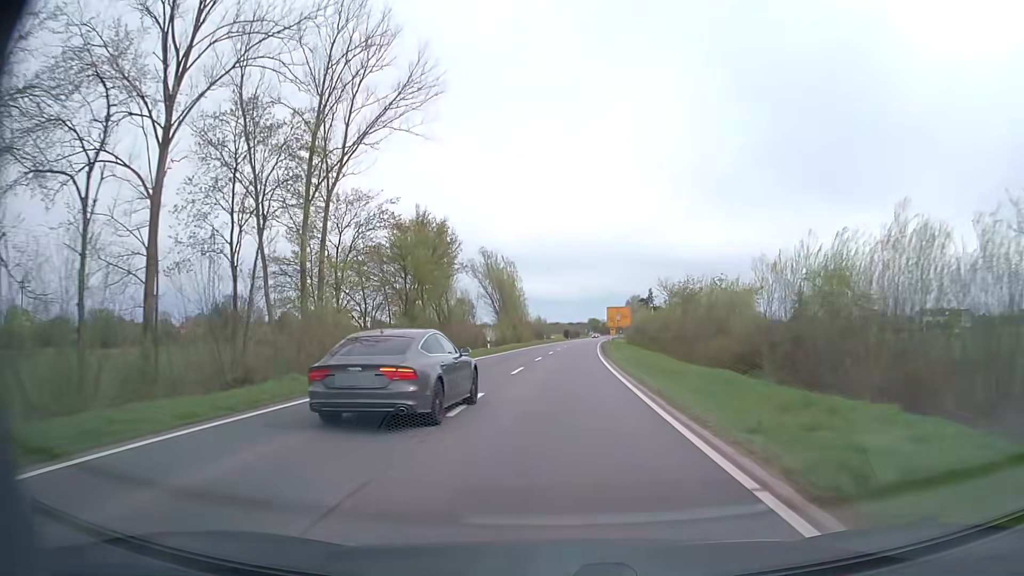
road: secondary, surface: asphalt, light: Day
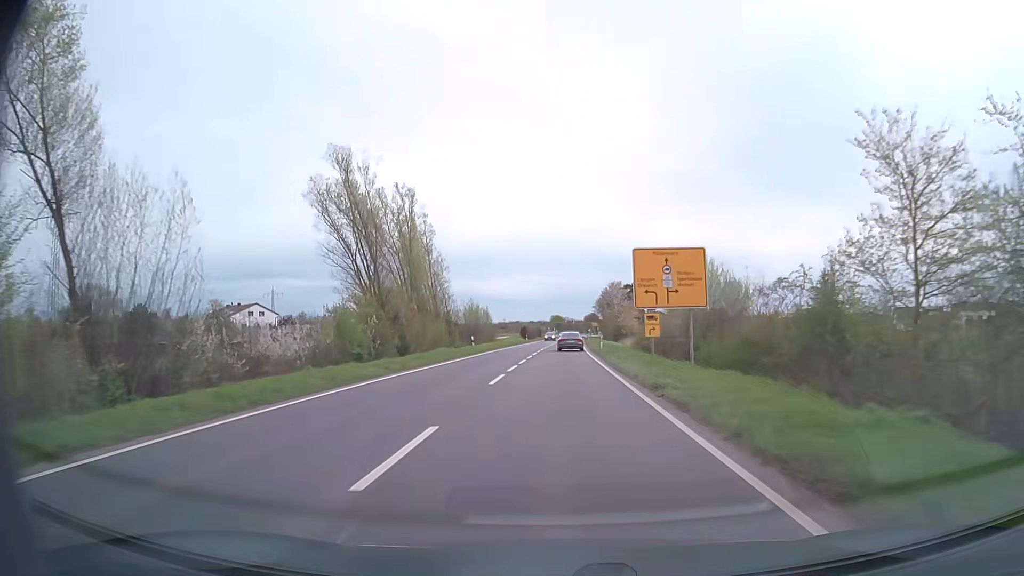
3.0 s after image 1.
(+1.7, +53.5) m; +4°
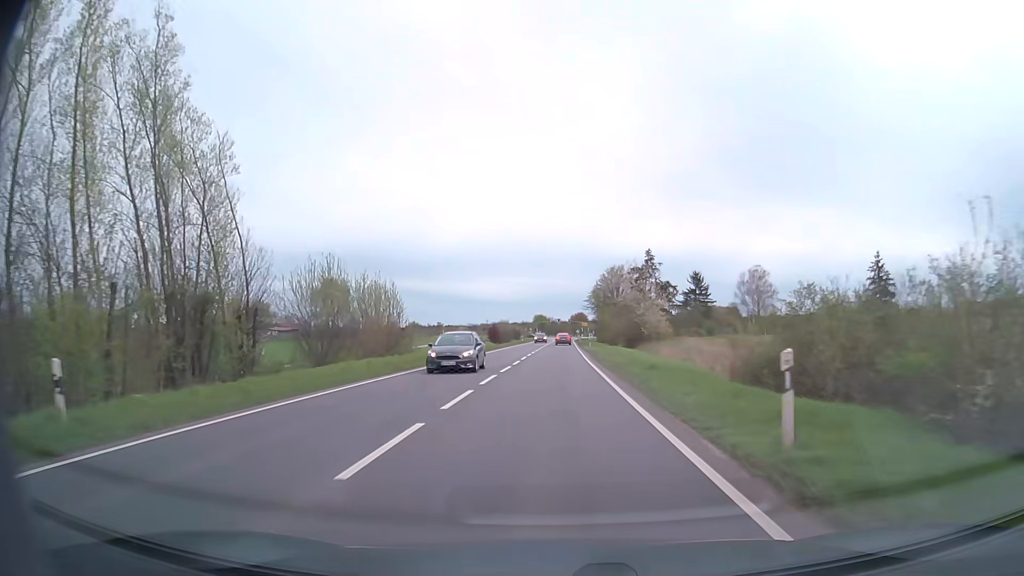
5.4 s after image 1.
(+0.5, +41.4) m; +1°
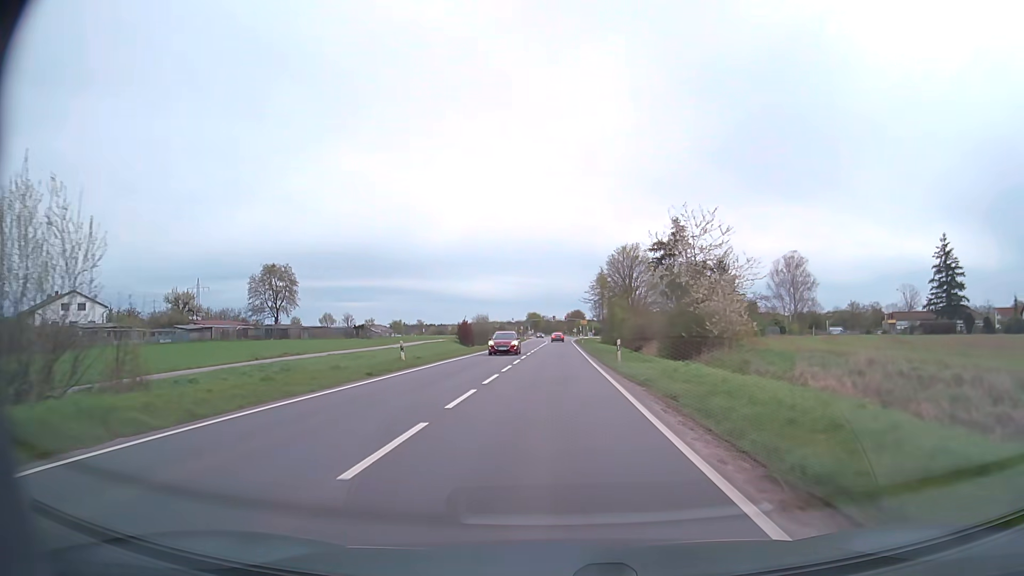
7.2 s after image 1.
(+0.1, +30.0) m; 0°
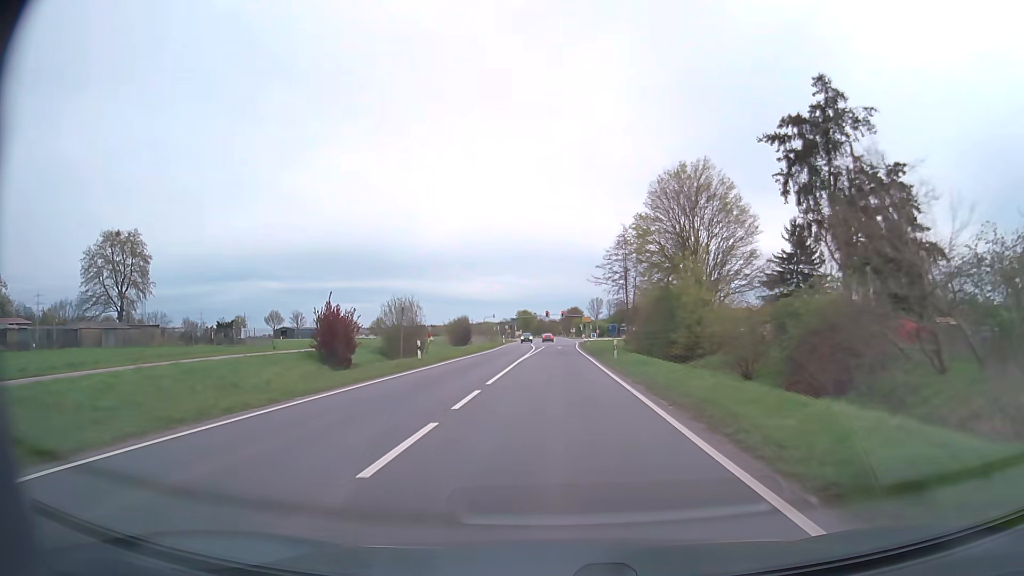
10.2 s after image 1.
(+0.2, +47.7) m; 0°
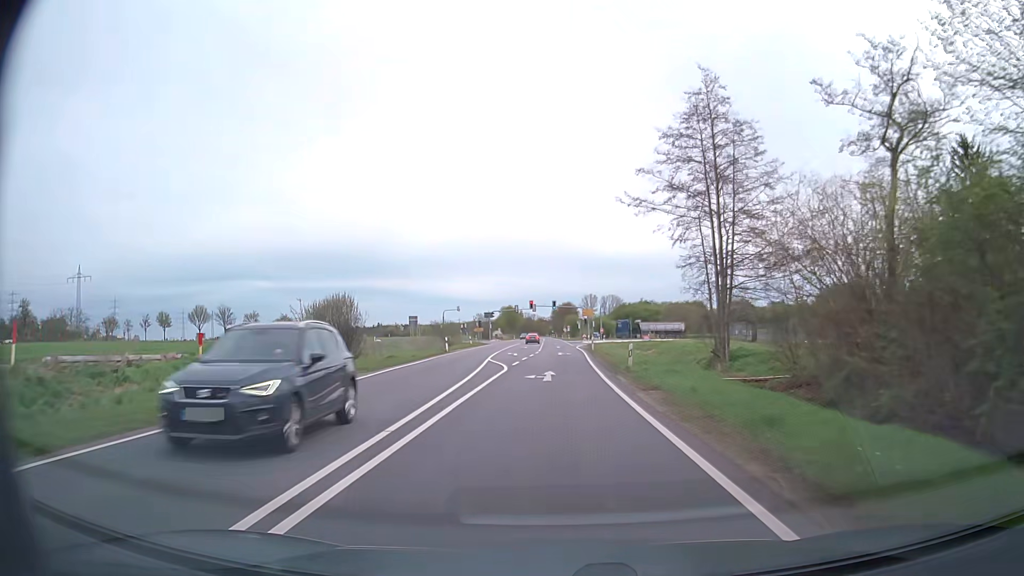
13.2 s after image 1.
(+0.3, +44.8) m; +1°
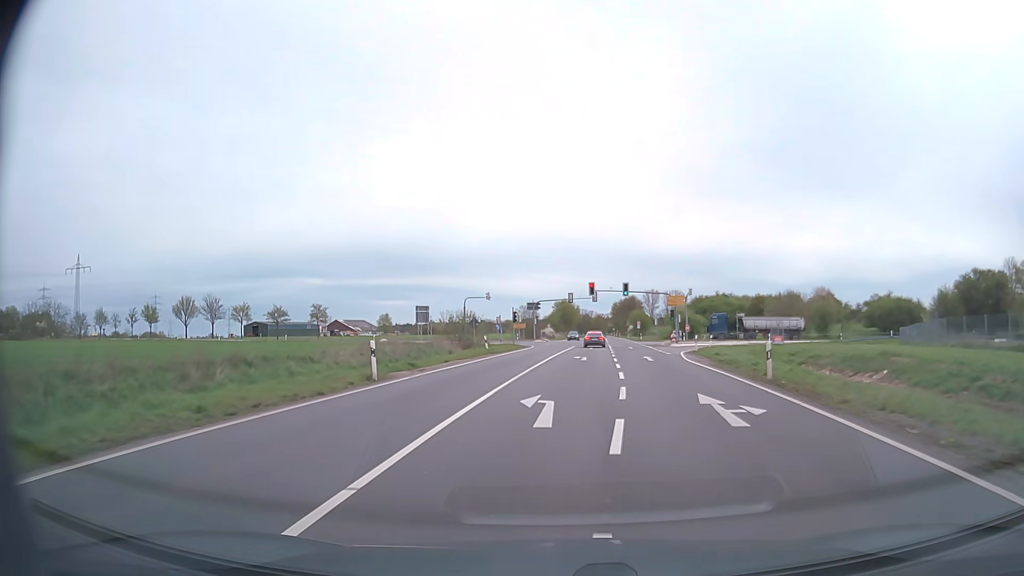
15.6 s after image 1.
(-1.4, +33.6) m; -5°
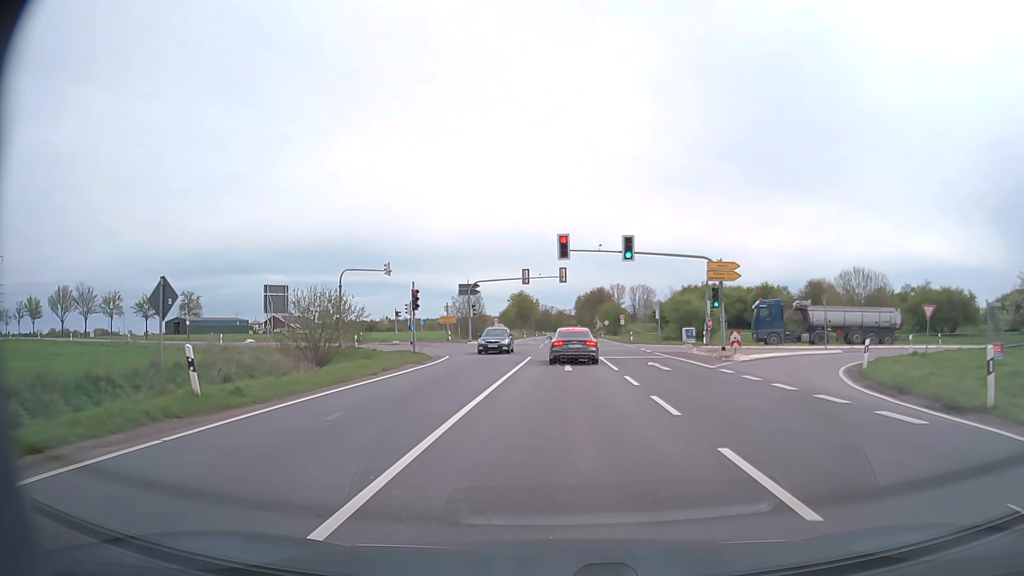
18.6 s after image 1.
(+1.0, +32.3) m; +3°
(0, +10) (0, +20) (0, +30) (0, +40) (-2, +49) (-9, +57) (-18, +61) (-28, +64) (-37, +68) (-46, +71) m
